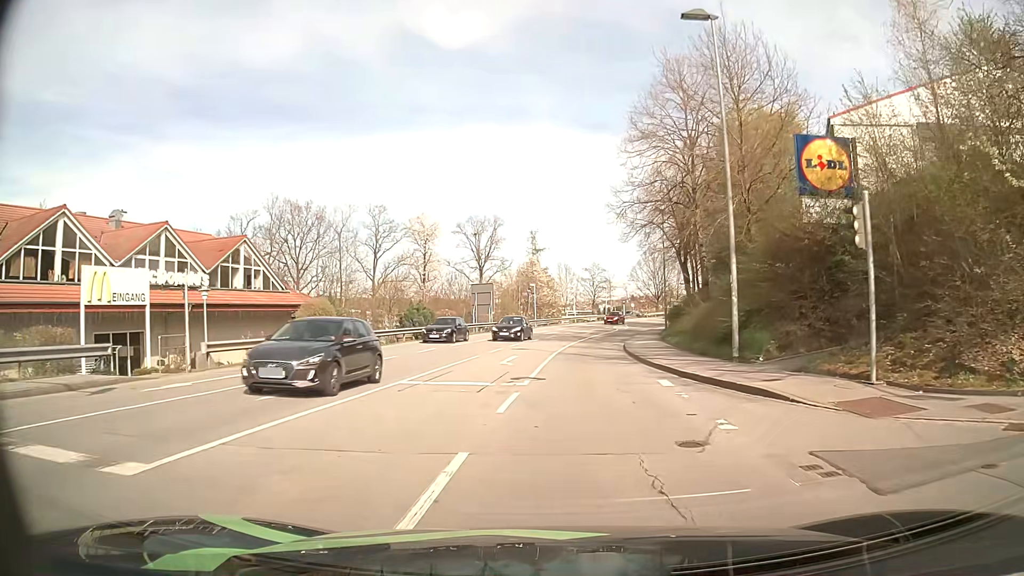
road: tertiary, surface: asphalt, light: Day
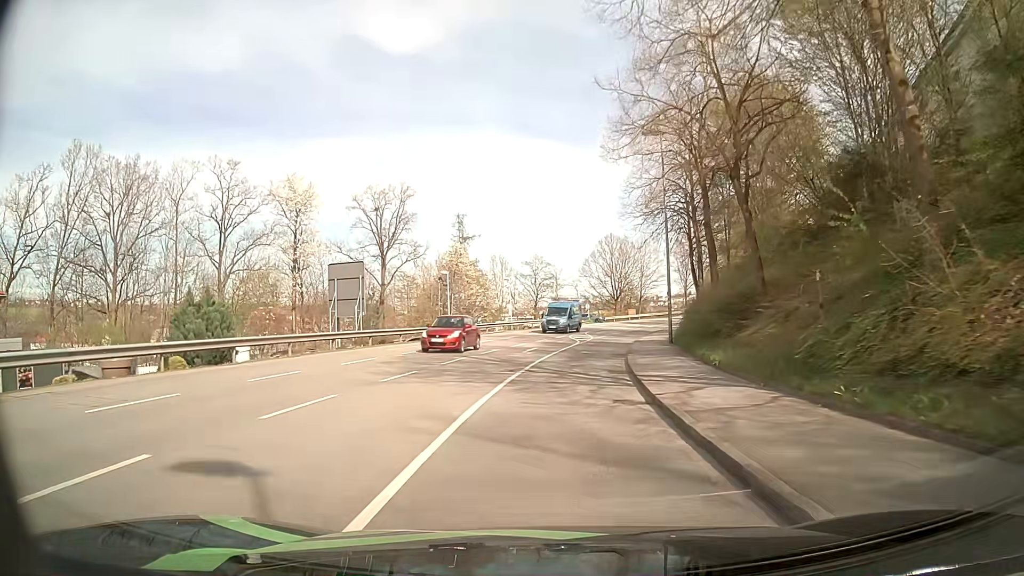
(+1.2, +25.2) m; +5°
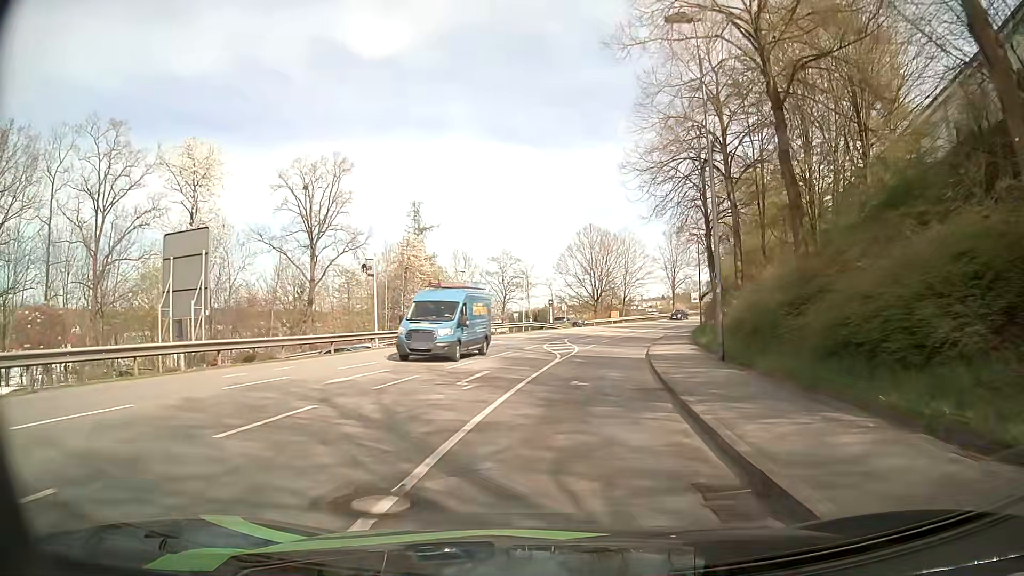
(+0.2, +13.5) m; +2°
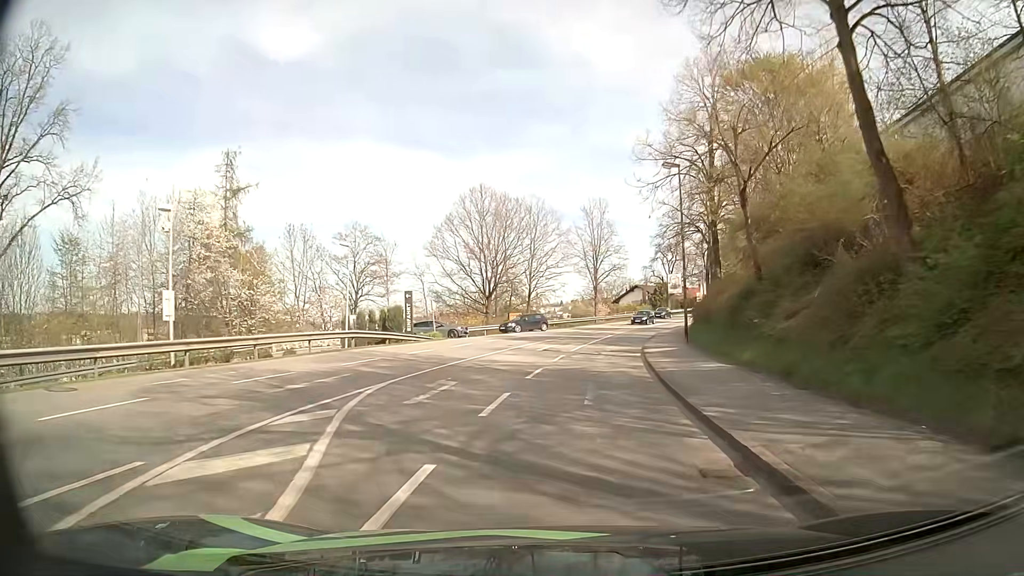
(+2.1, +28.1) m; +8°
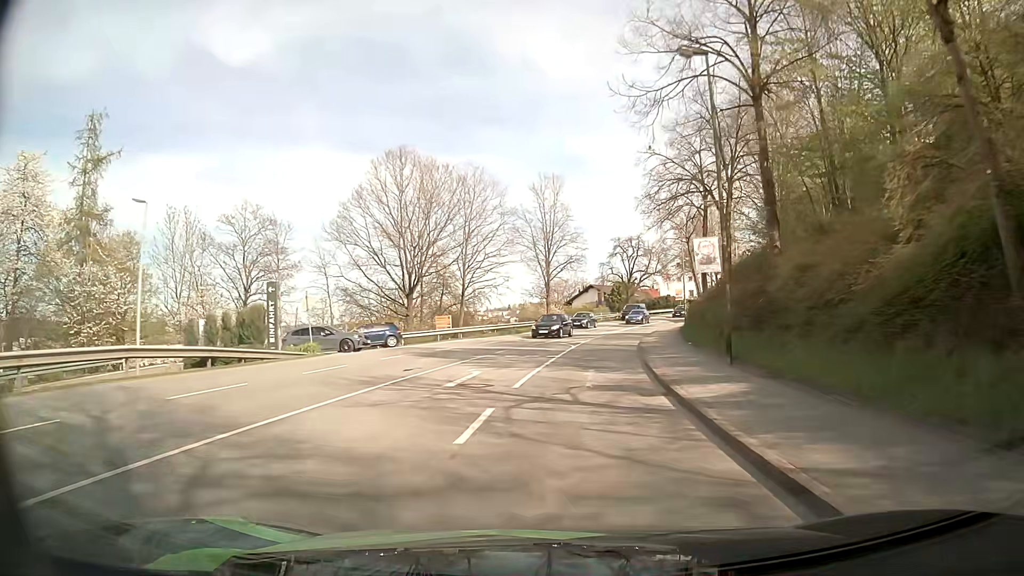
(+0.5, +14.1) m; +5°
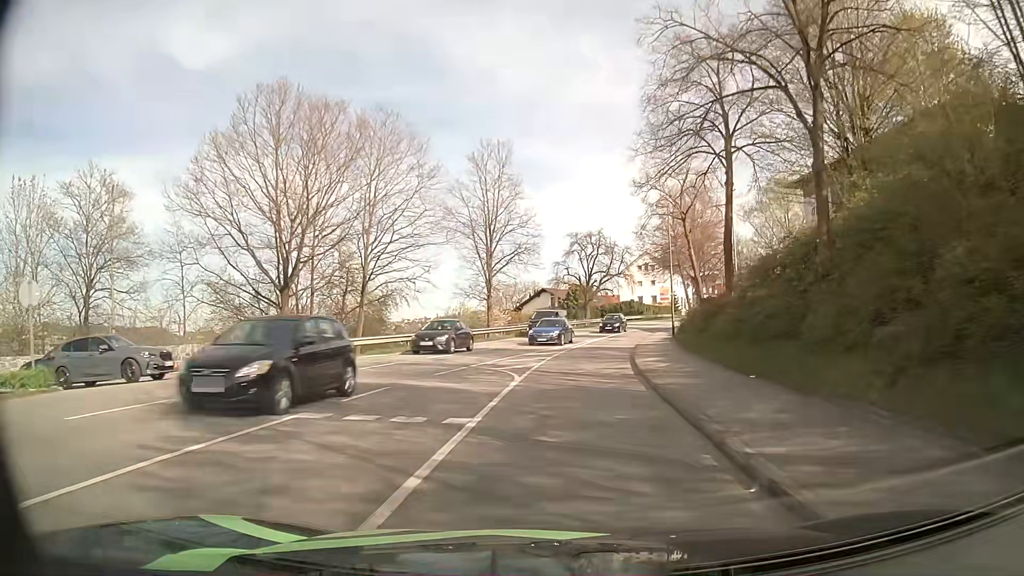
(+0.4, +14.3) m; +4°
(0, +10) (+1, +20) (+1, +30) (+3, +40) (+5, +50) (+7, +59) (+10, +69) (+14, +78) (+18, +87) (+22, +97) m
